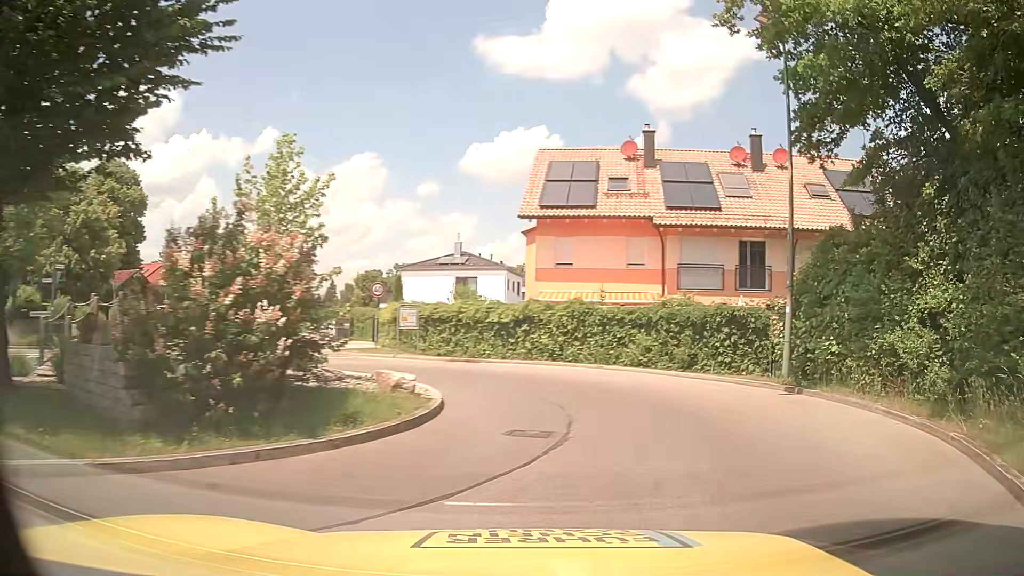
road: tertiary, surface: asphalt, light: Day
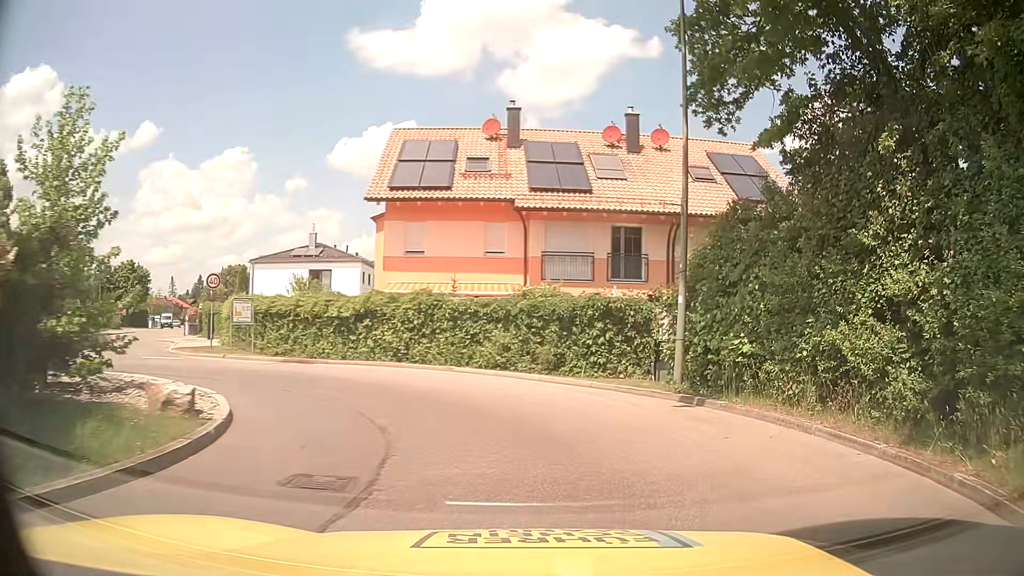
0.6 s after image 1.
(+0.3, +2.9) m; +11°
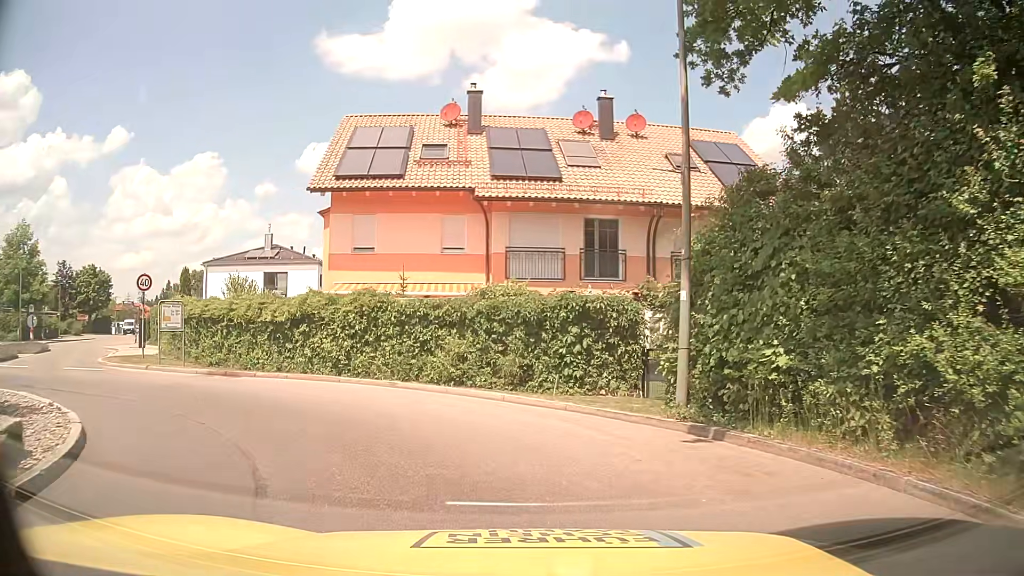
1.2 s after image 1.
(+0.2, +2.9) m; +5°
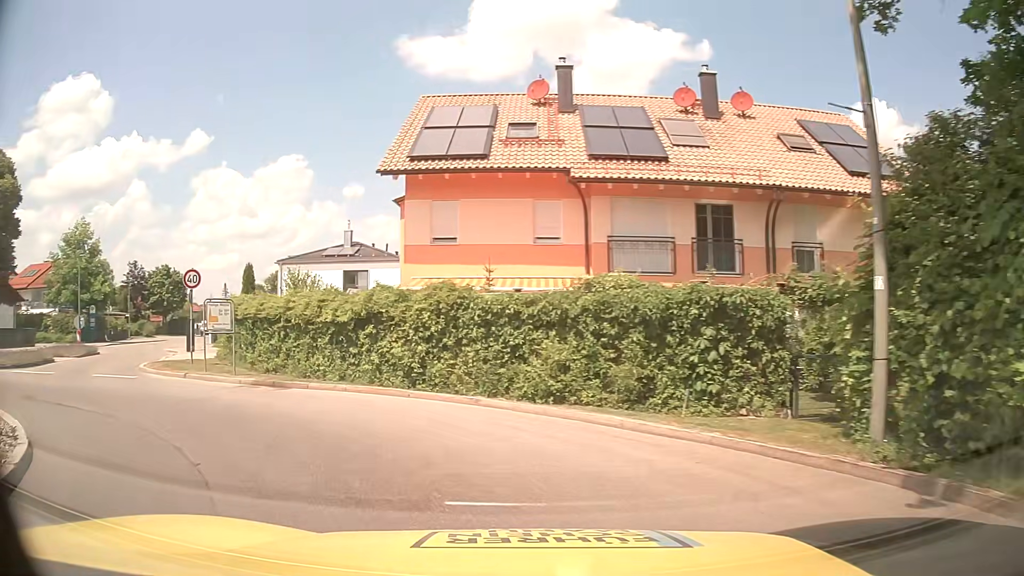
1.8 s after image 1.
(-0.2, +2.9) m; -7°
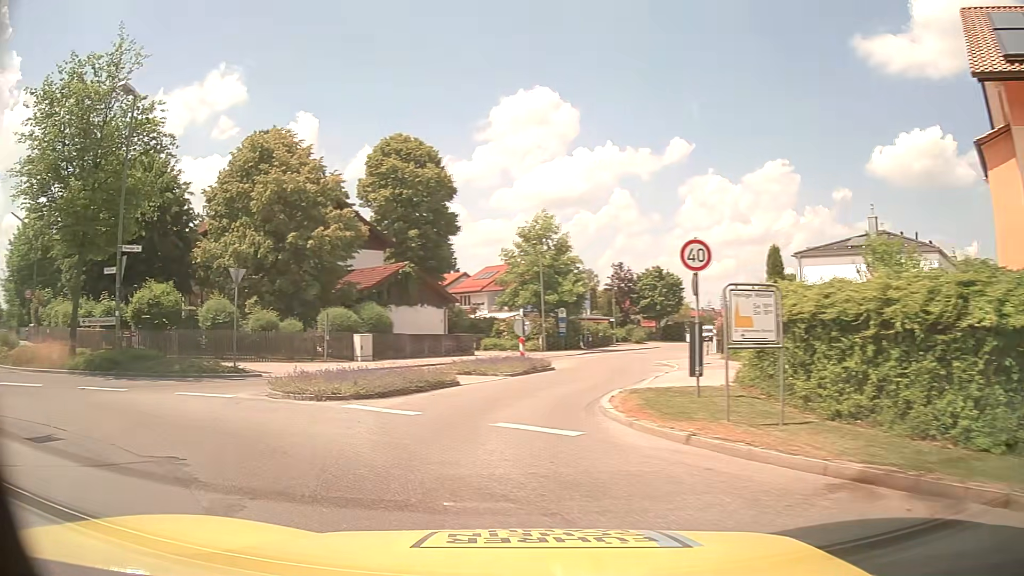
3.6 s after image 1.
(-3.0, +8.0) m; -42°
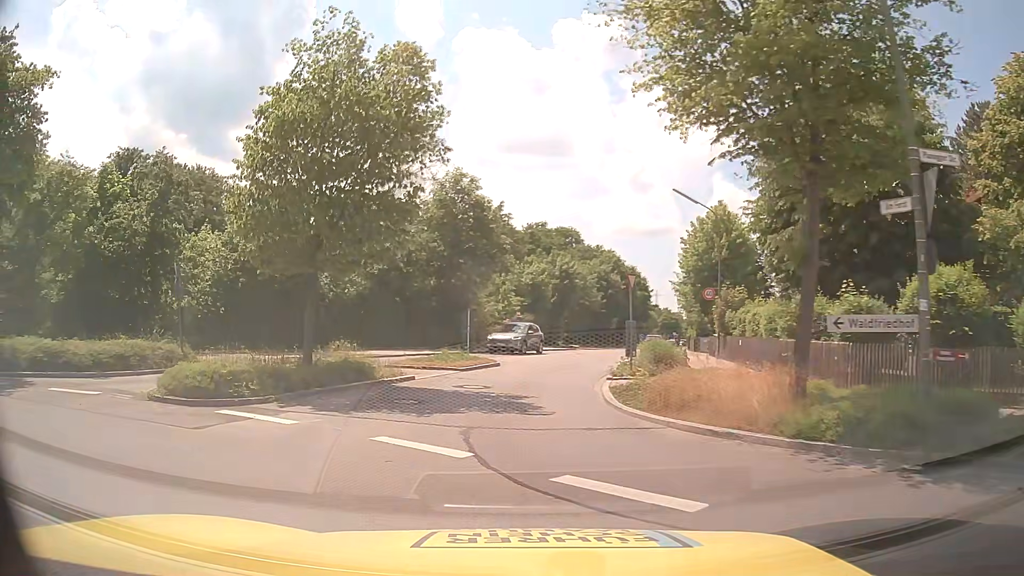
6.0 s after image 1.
(-6.2, +9.7) m; -63°
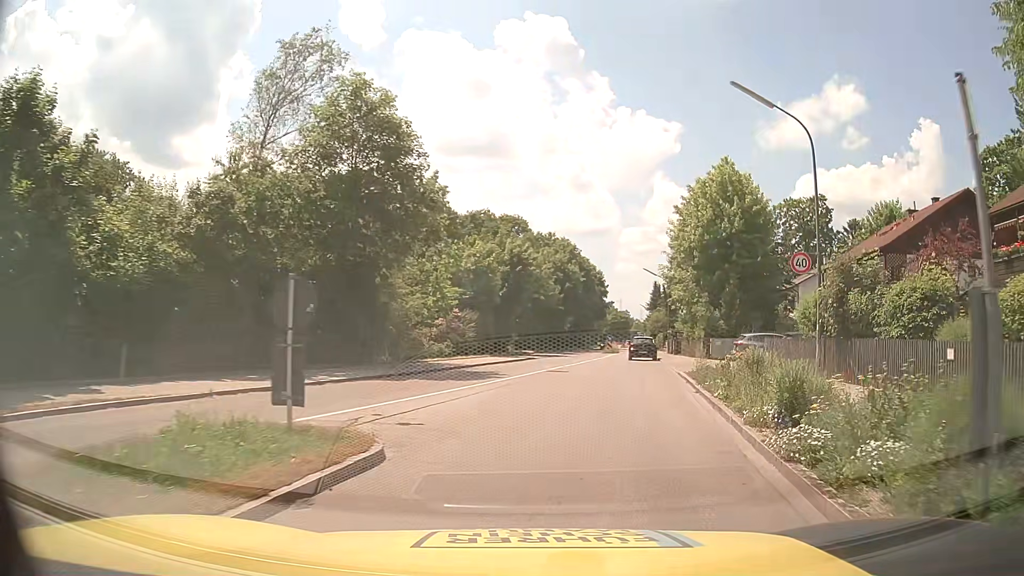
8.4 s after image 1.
(+0.1, +16.0) m; +6°
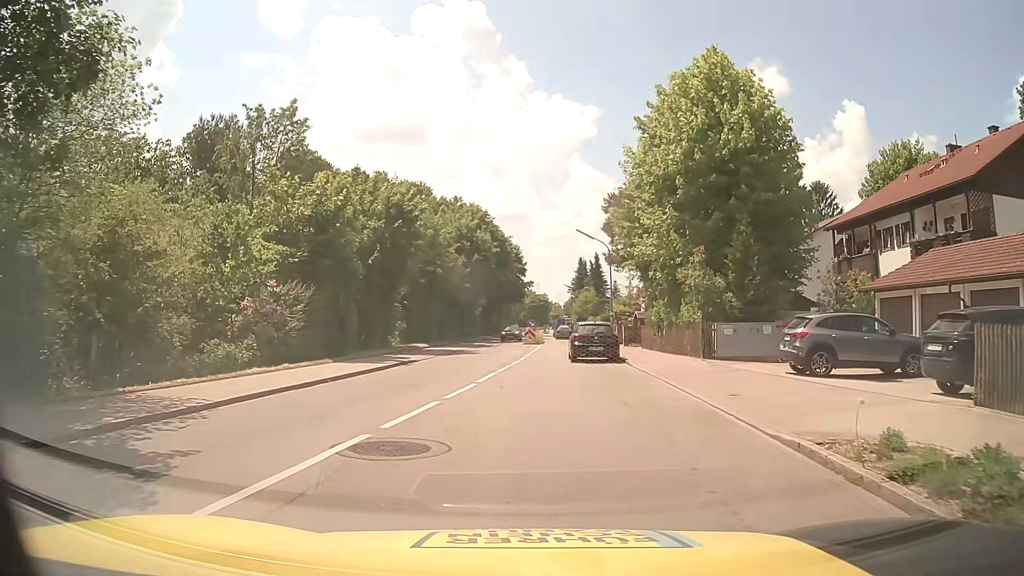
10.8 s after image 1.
(+1.4, +16.3) m; +7°
(0, +10) (0, +20) (0, +30) (+1, +40) (+2, +50) (+3, +60) (+2, +70) (+1, +80) (+1, +90) (+1, +100) m
